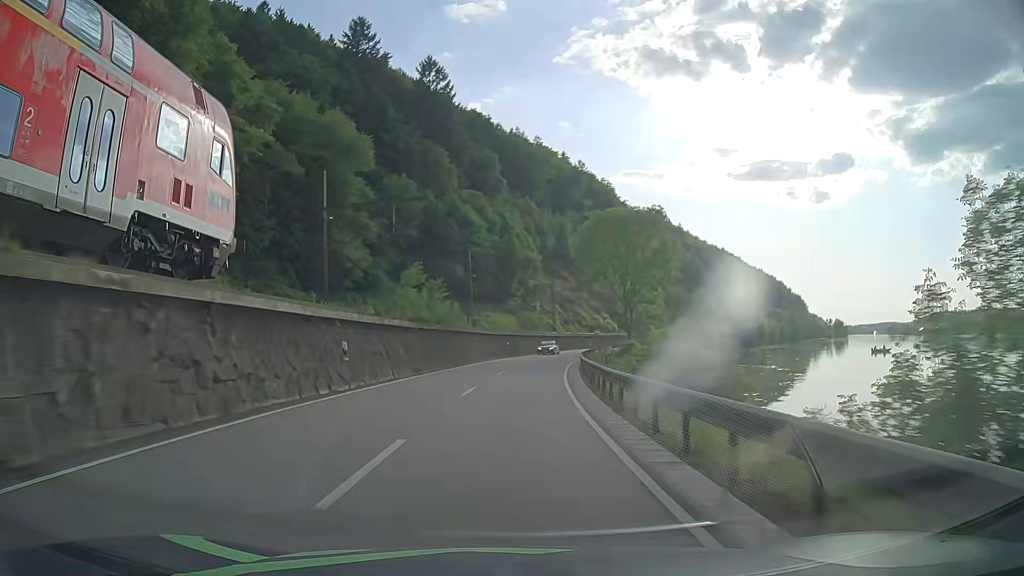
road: primary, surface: asphalt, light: Day
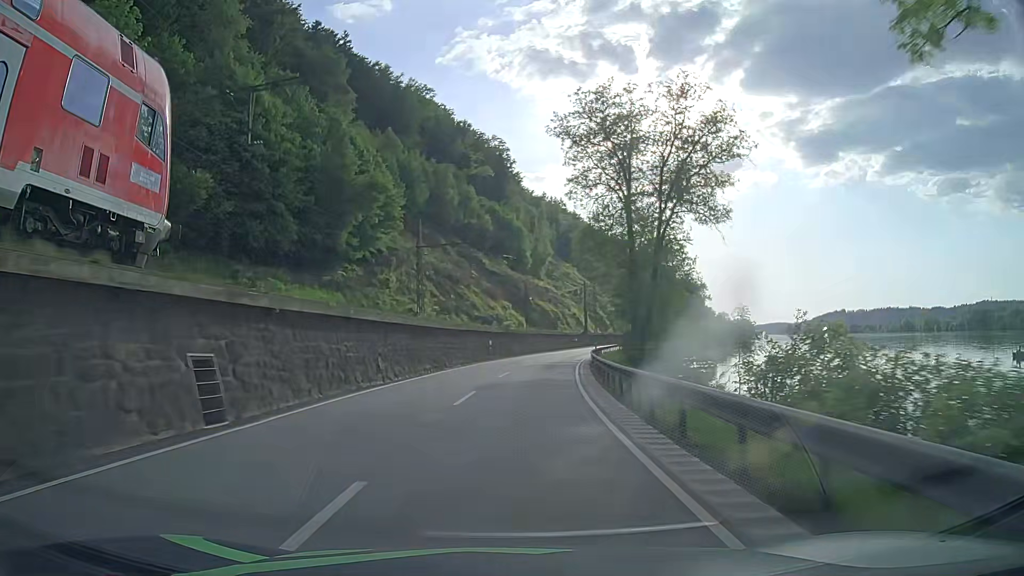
(+5.2, +62.2) m; +10°
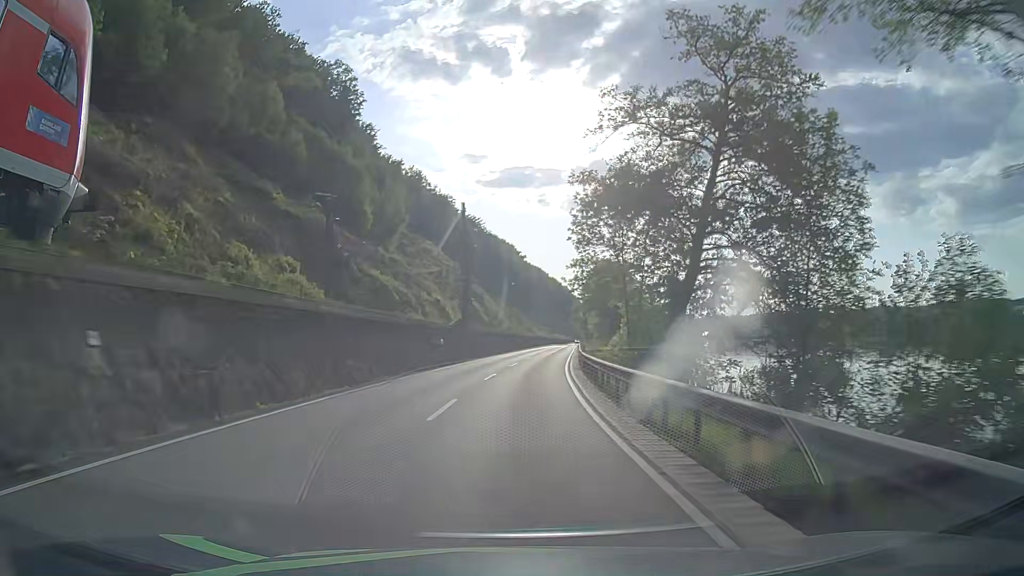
(+6.2, +62.0) m; +12°
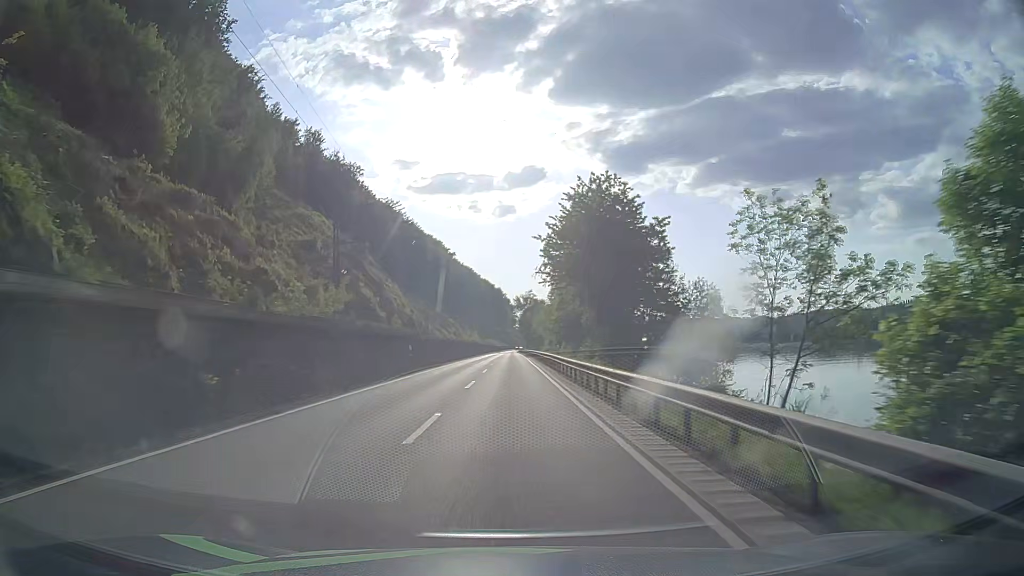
(+2.8, +49.8) m; +5°
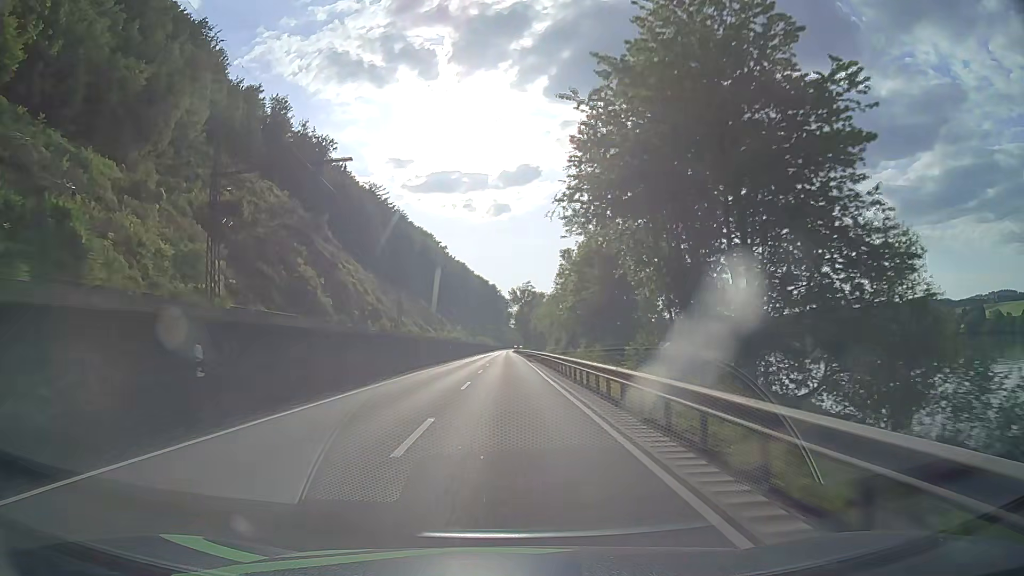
(+0.3, +25.0) m; +1°
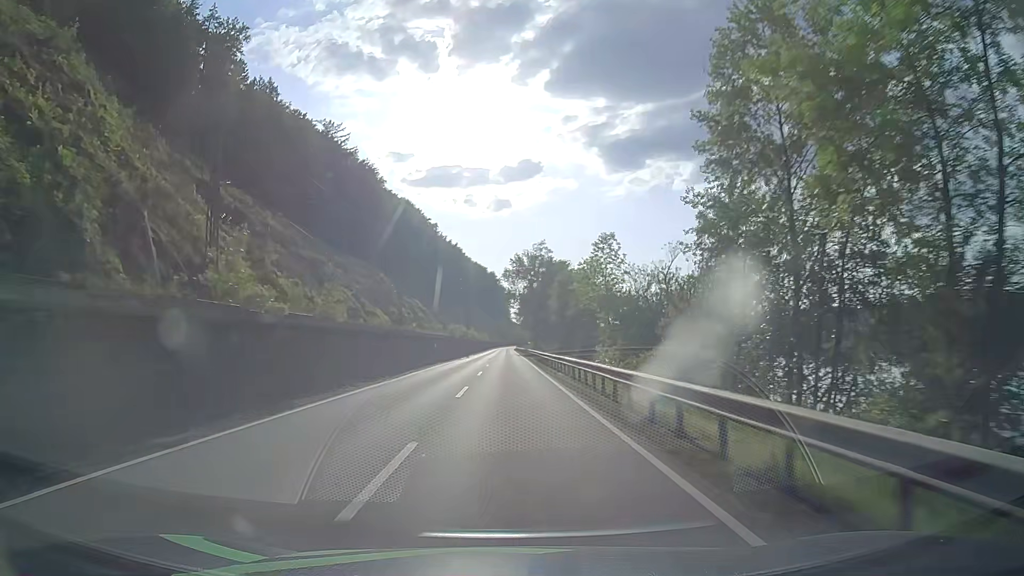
(-0.3, +62.6) m; -1°
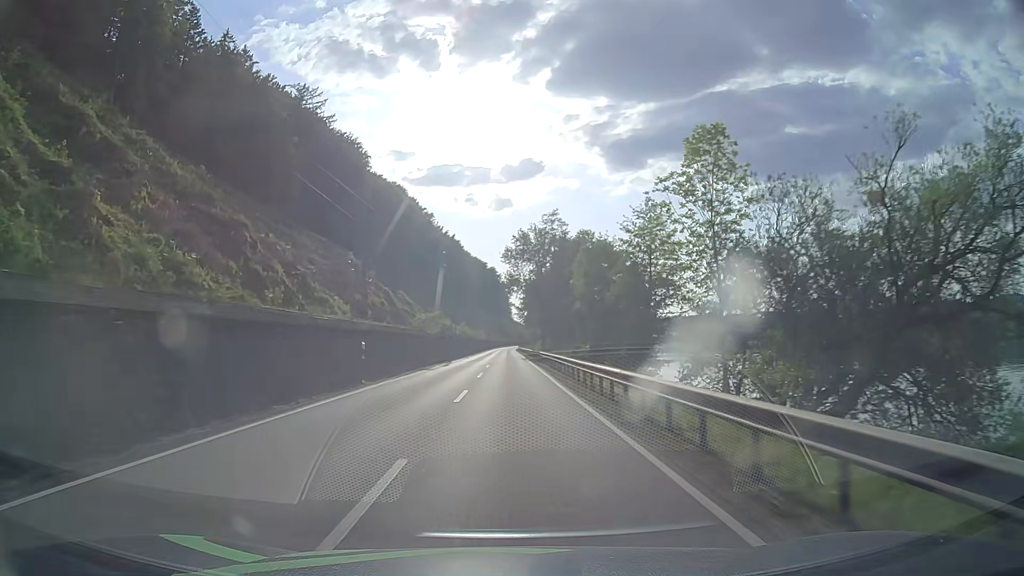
(+0.1, +25.1) m; 0°
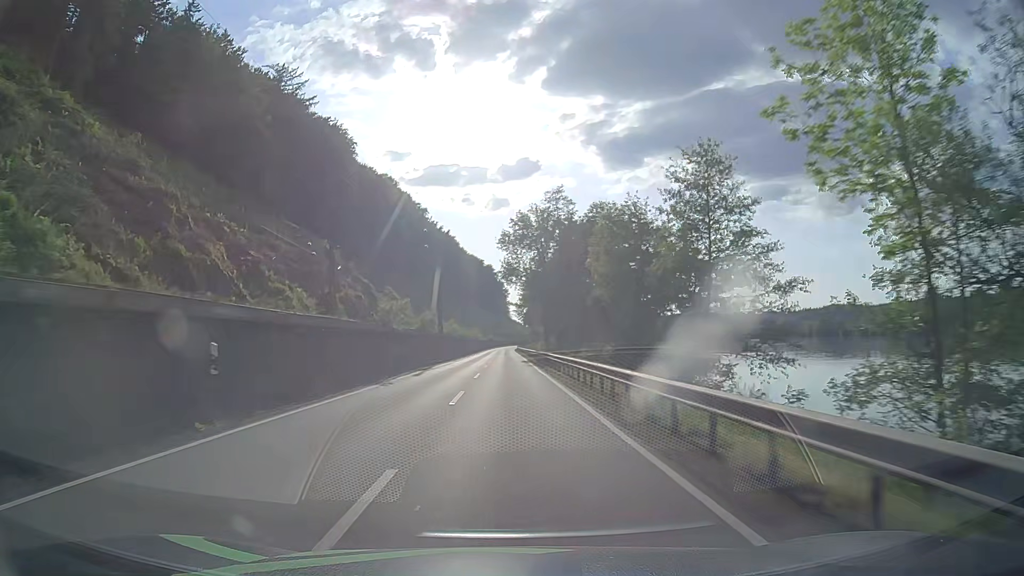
(+0.1, +12.6) m; 0°
(0, +10) (0, +20) (0, +30) (0, +40) (0, +50) (0, +60) (0, +70) (0, +80) (0, +90) (0, +100) m
